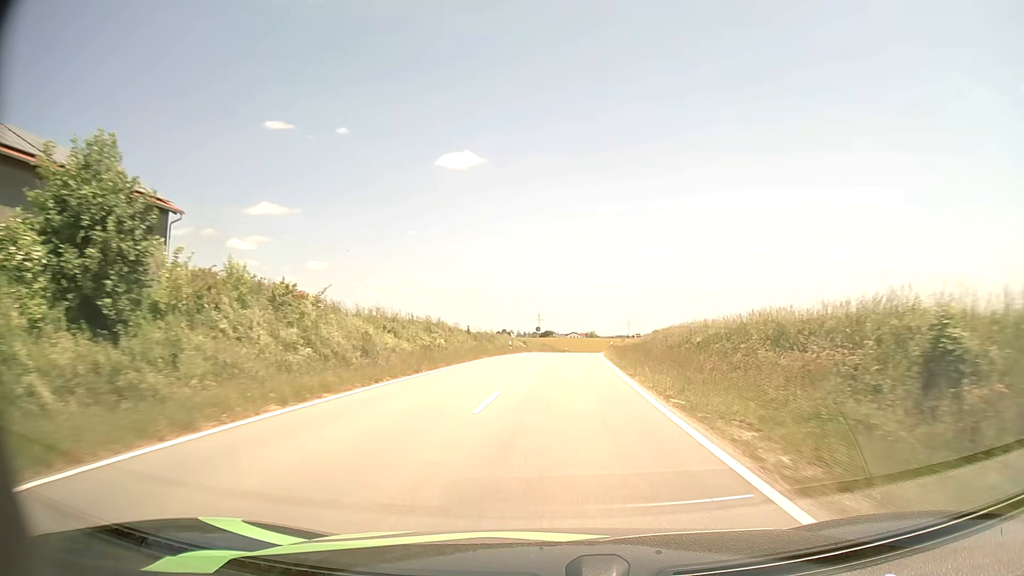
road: tertiary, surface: asphalt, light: Day
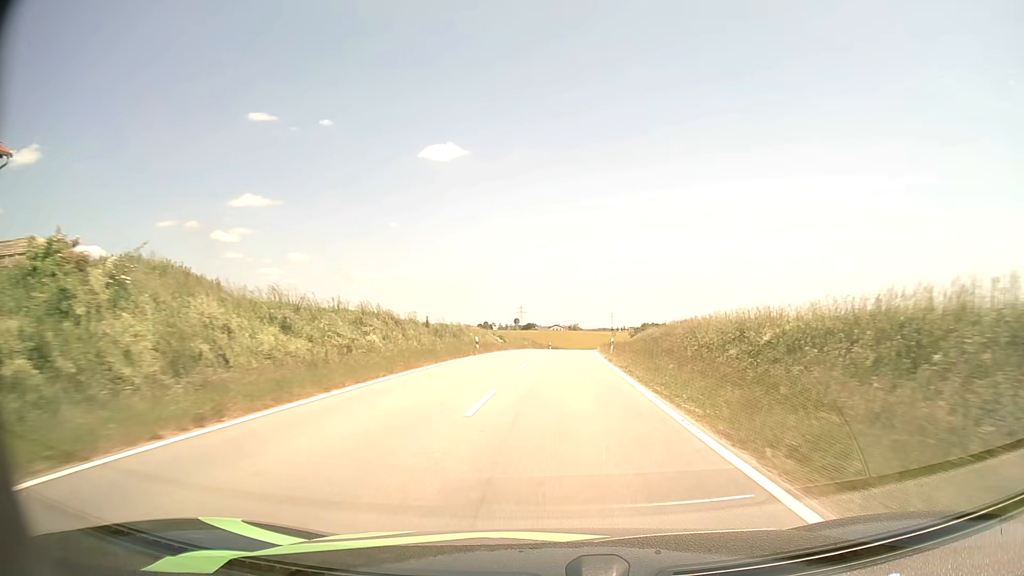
(+0.2, +13.2) m; +2°
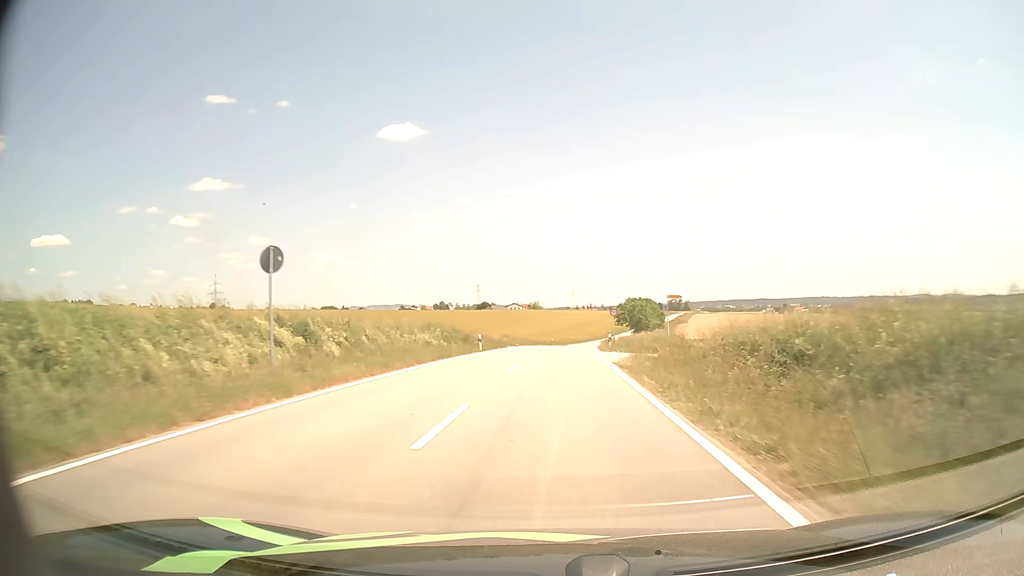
(+2.1, +52.5) m; +3°
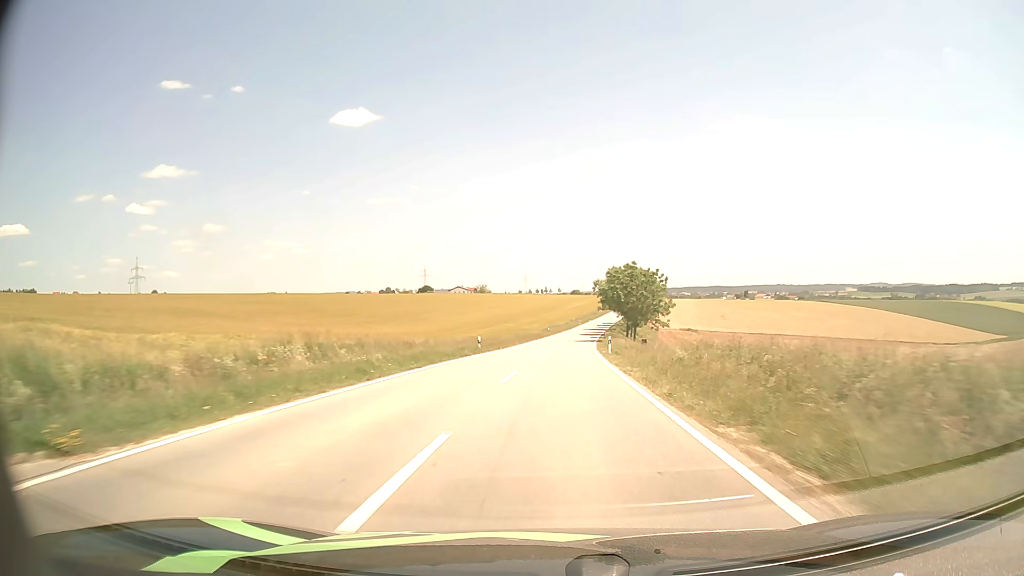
(+1.7, +52.1) m; +4°
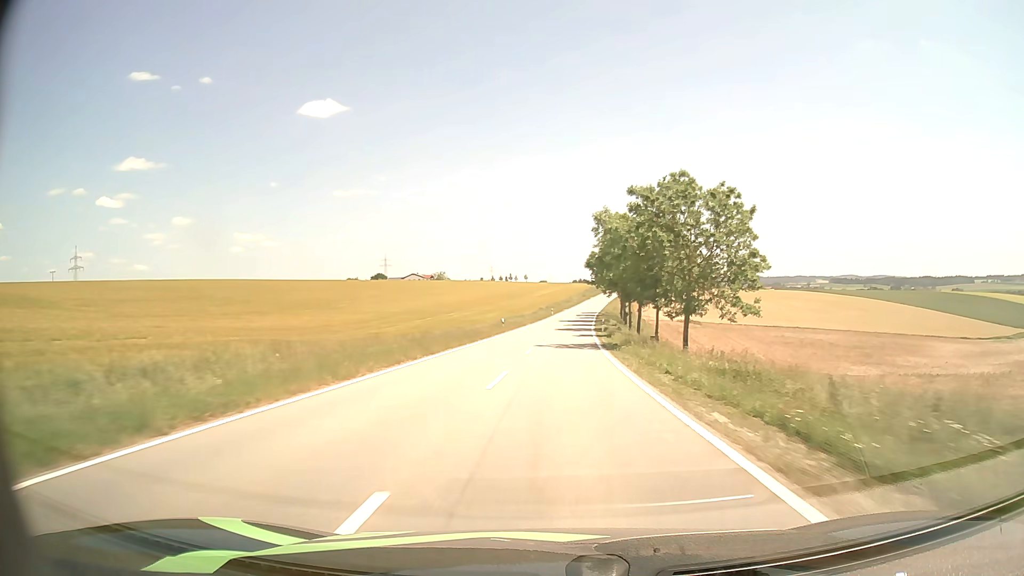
(+1.0, +40.1) m; +3°
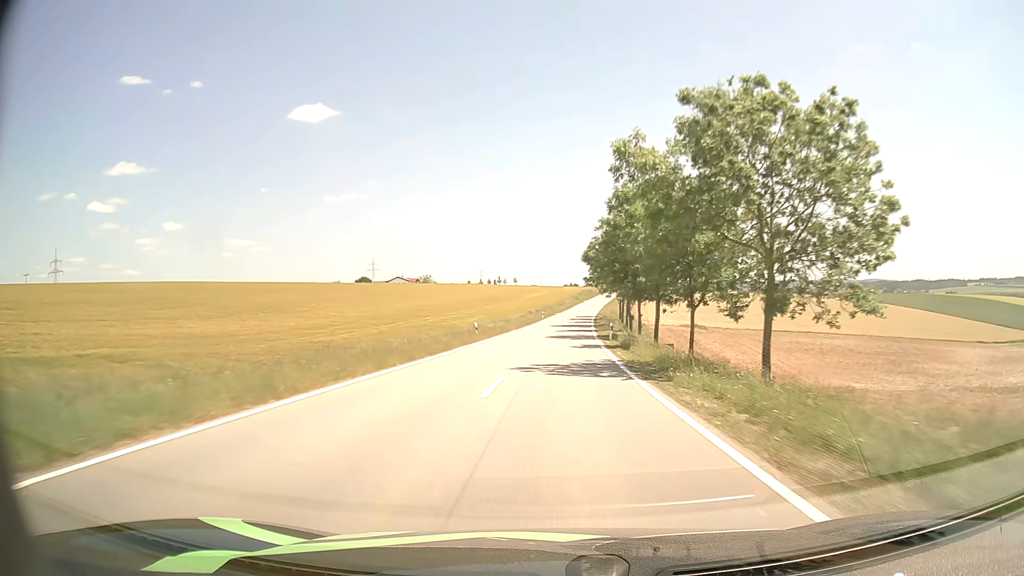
(+0.1, +13.7) m; +1°
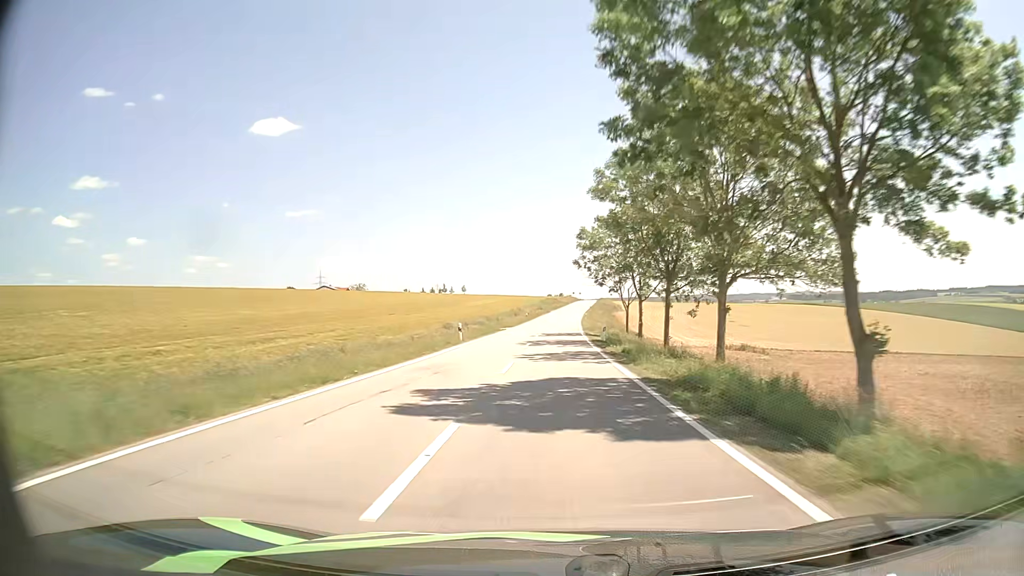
(+1.8, +56.5) m; +3°
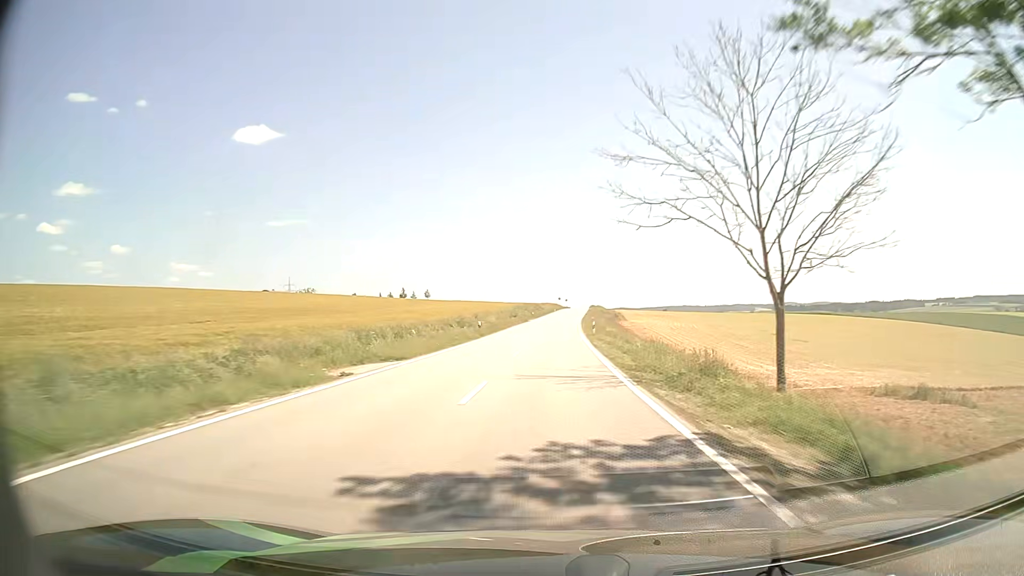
(+0.8, +42.9) m; +2°
(0, +10) (0, +20) (0, +30) (+1, +40) (+1, +50) (+1, +60) (+2, +70) (+3, +80) (+3, +90) (+4, +100) m
